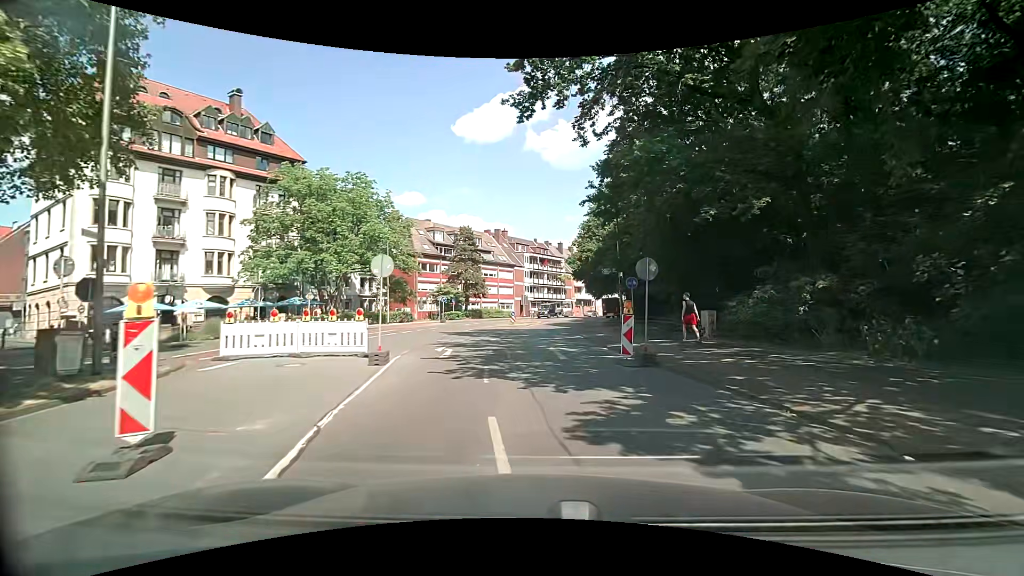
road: secondary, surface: asphalt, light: Day
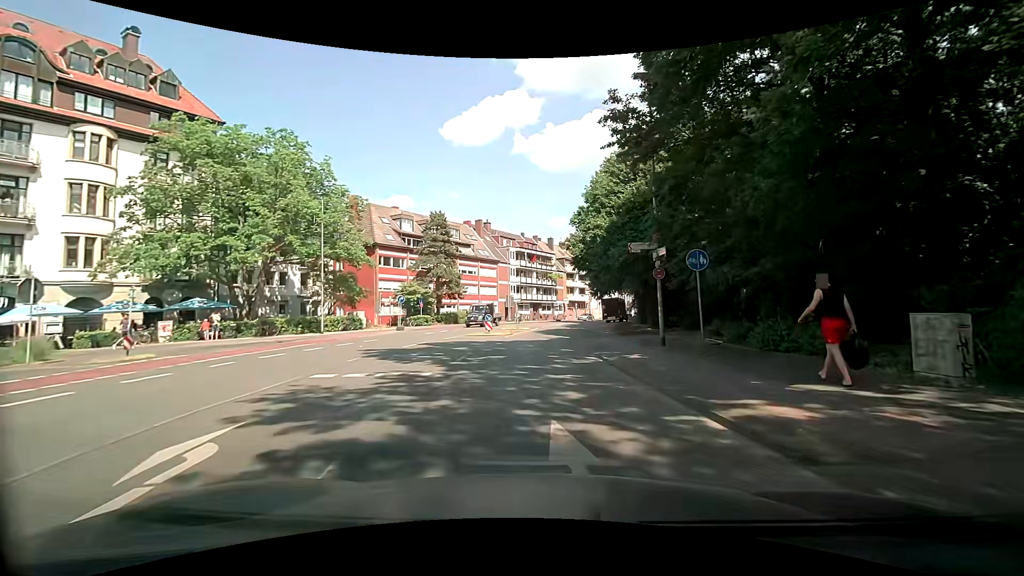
(+0.2, +12.6) m; +2°
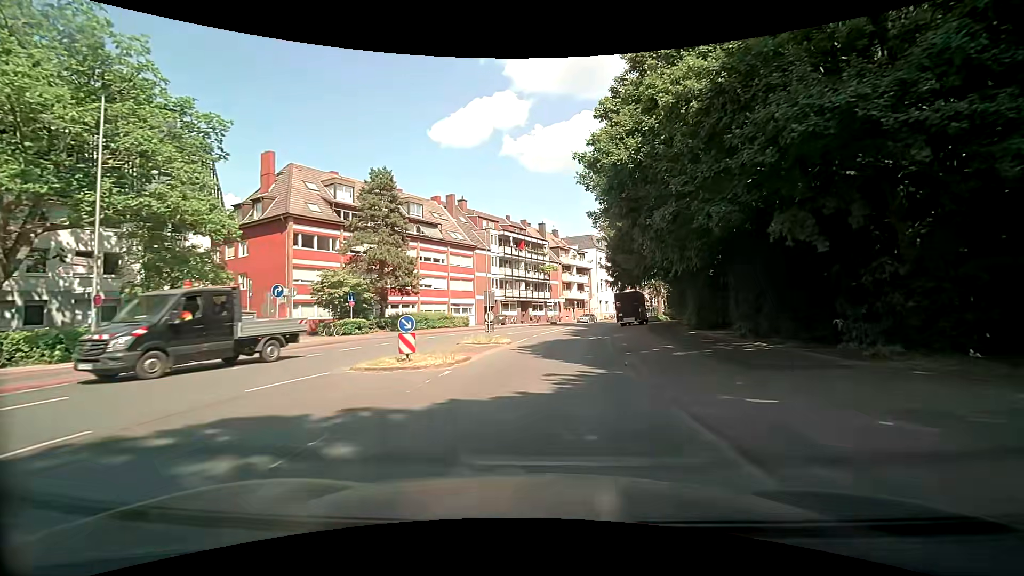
(-0.1, +18.2) m; 0°
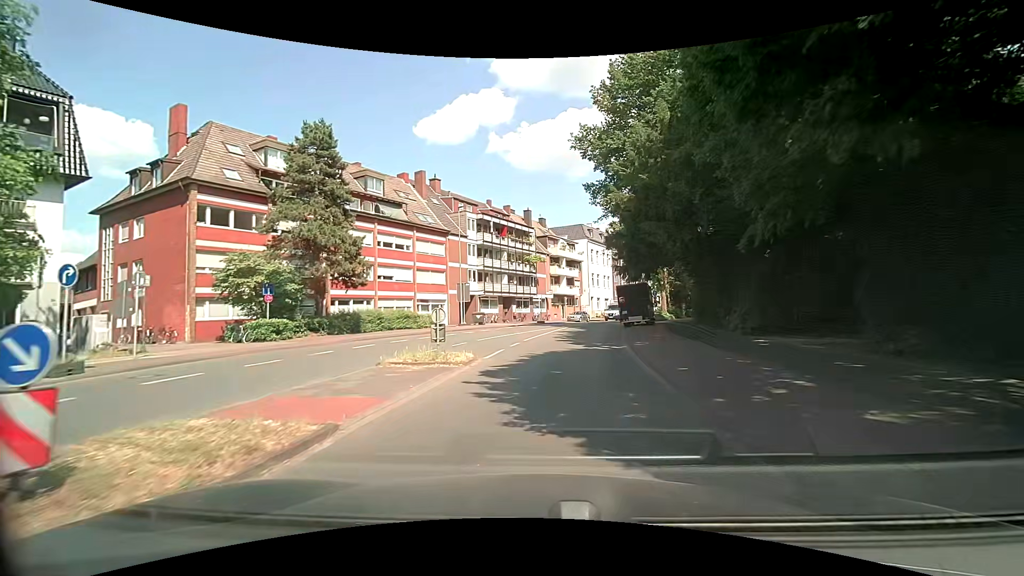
(+0.2, +9.3) m; +2°
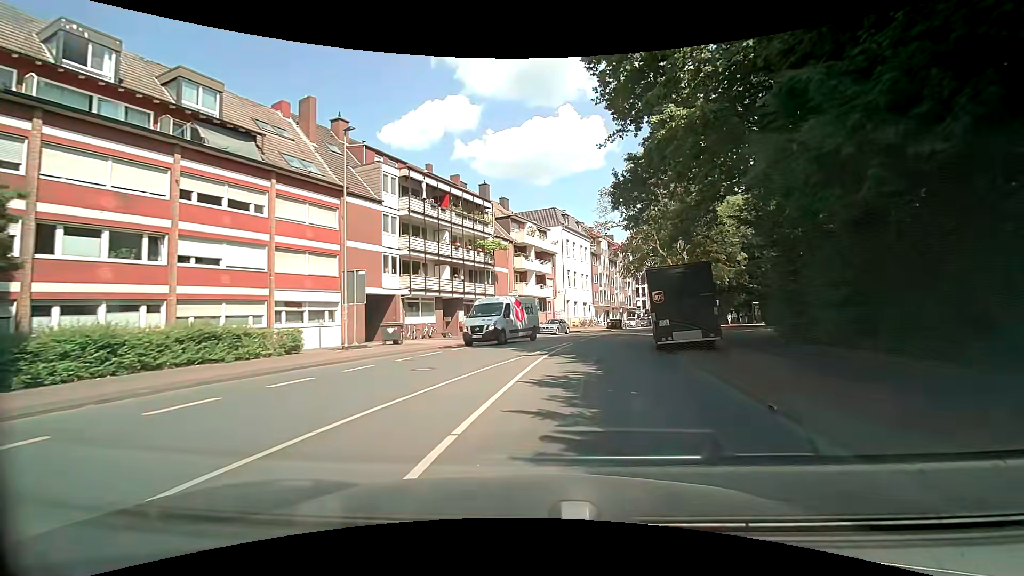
(+0.6, +19.7) m; +5°
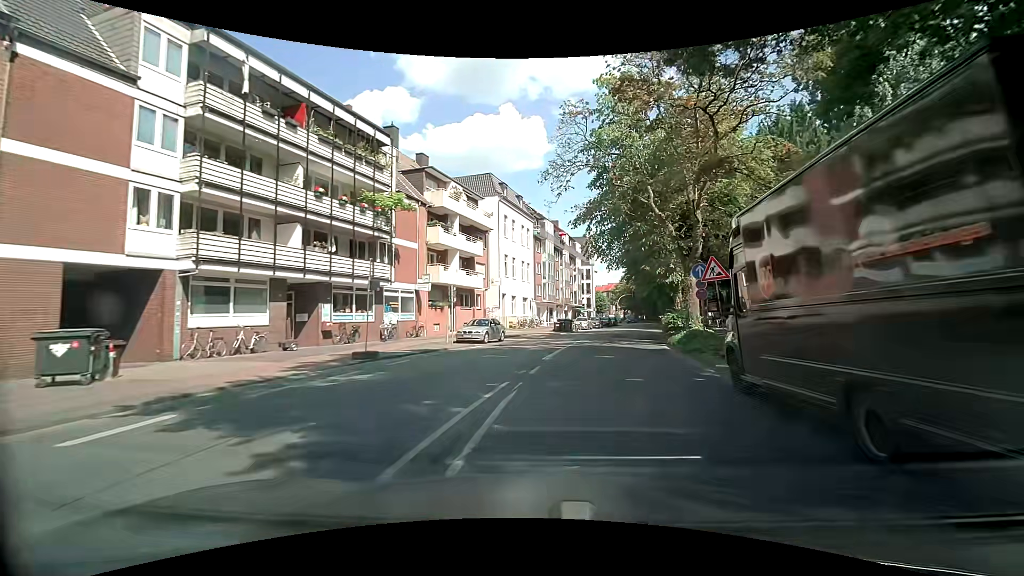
(+0.5, +15.9) m; +6°
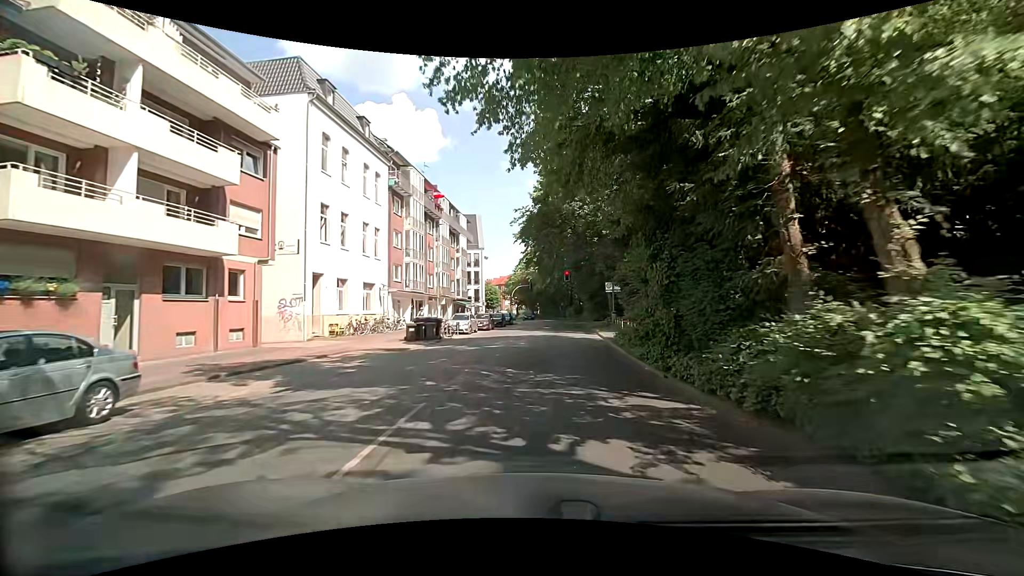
(+2.6, +21.7) m; +13°
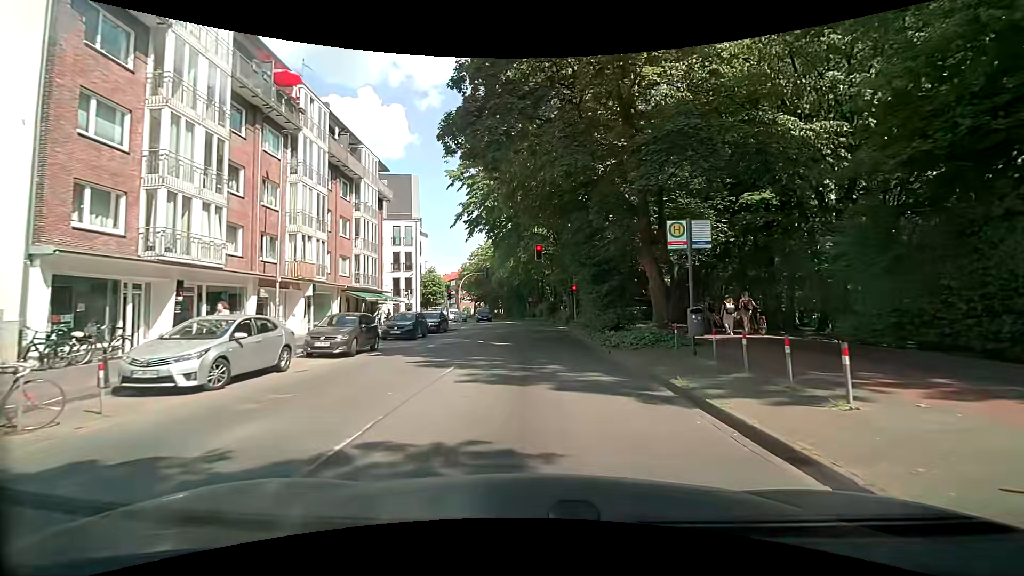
(+1.0, +25.0) m; +4°
